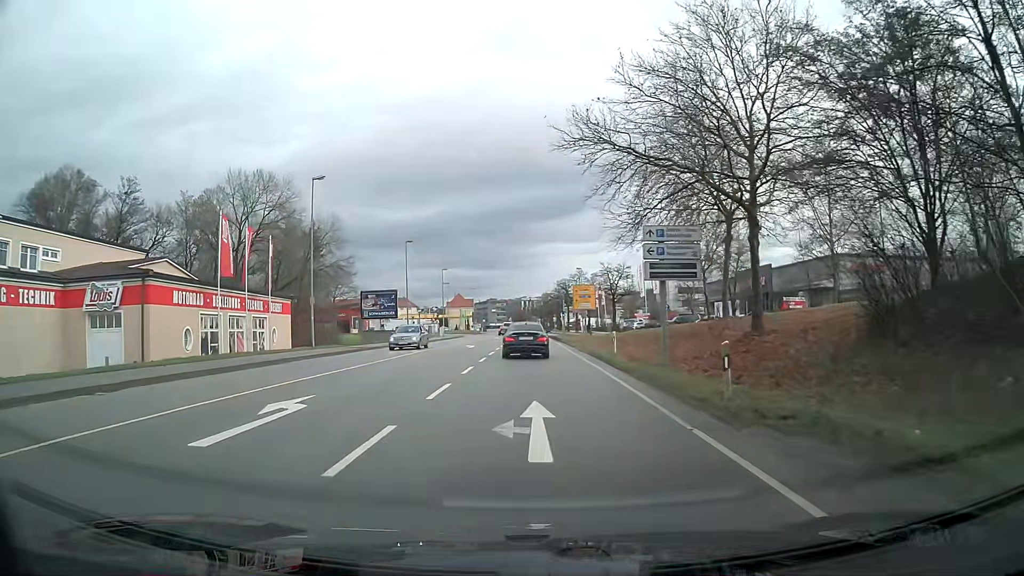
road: primary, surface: asphalt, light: Day
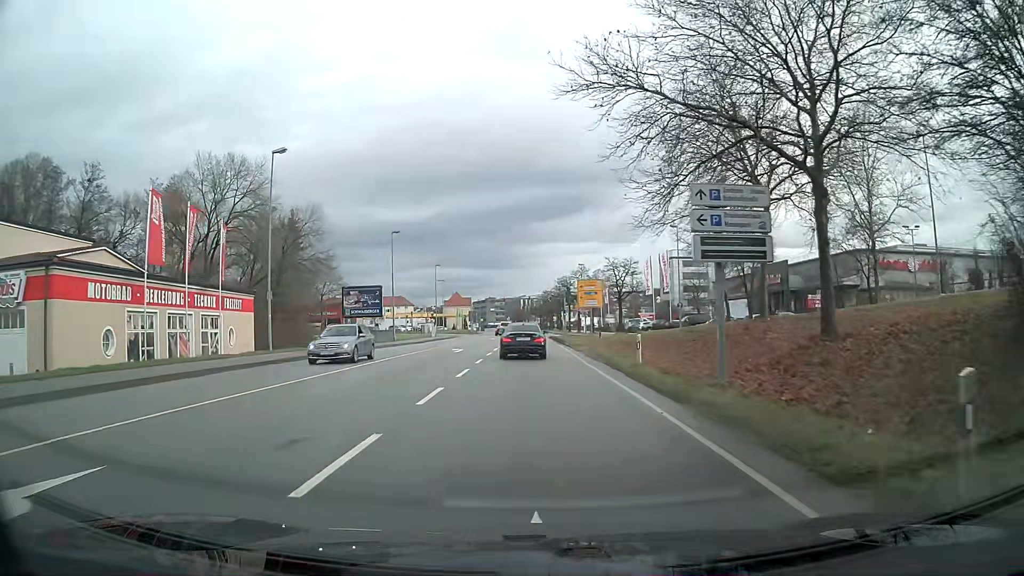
(0.0, +6.7) m; 0°
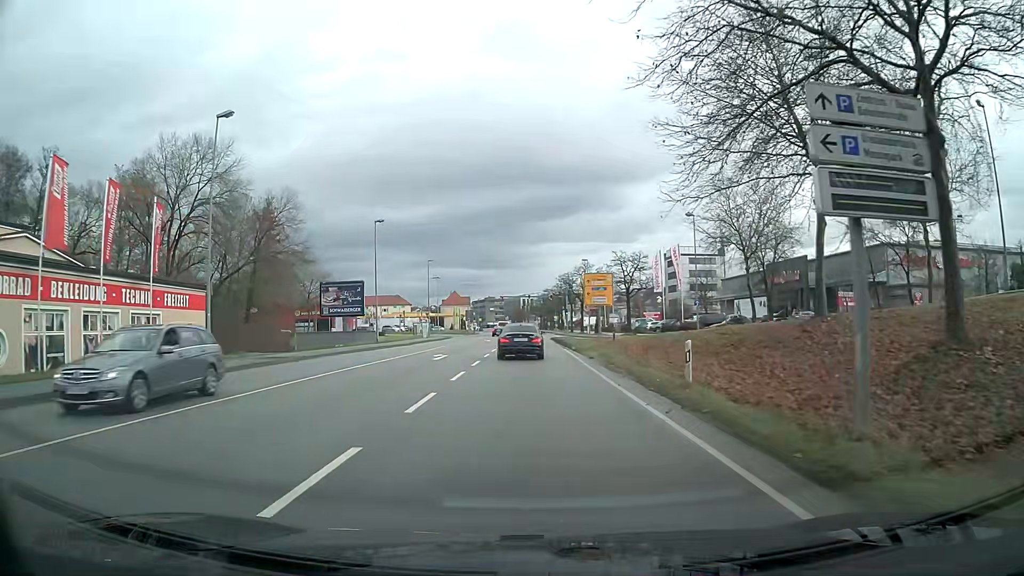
(0.0, +6.8) m; 0°
(0, +10) (0, +20) (0, +30) (0, +40) (0, +50) (0, +60) (0, +70) (-1, +80) (-1, +90) (-1, +100) m
